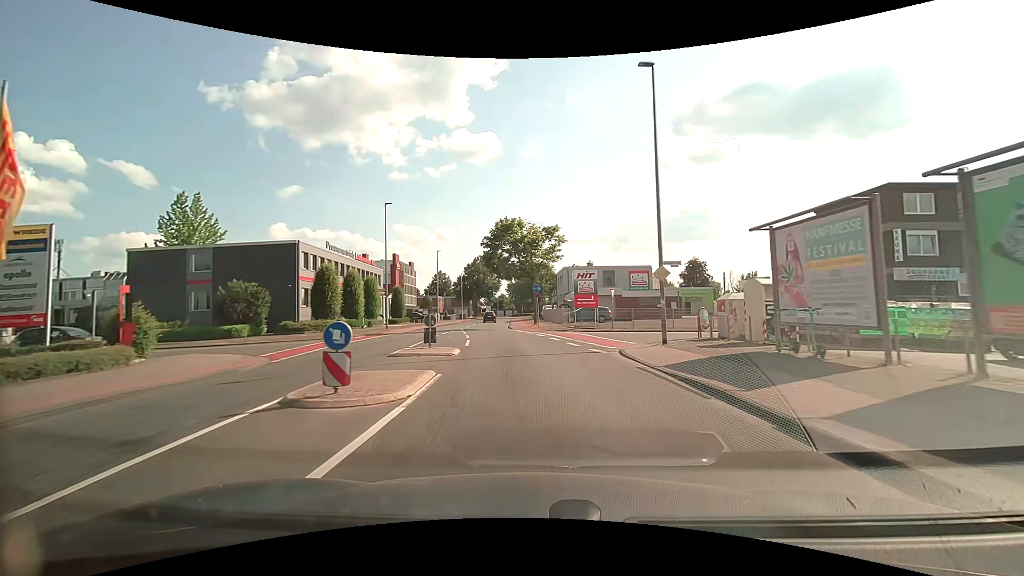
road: tertiary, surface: asphalt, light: Day
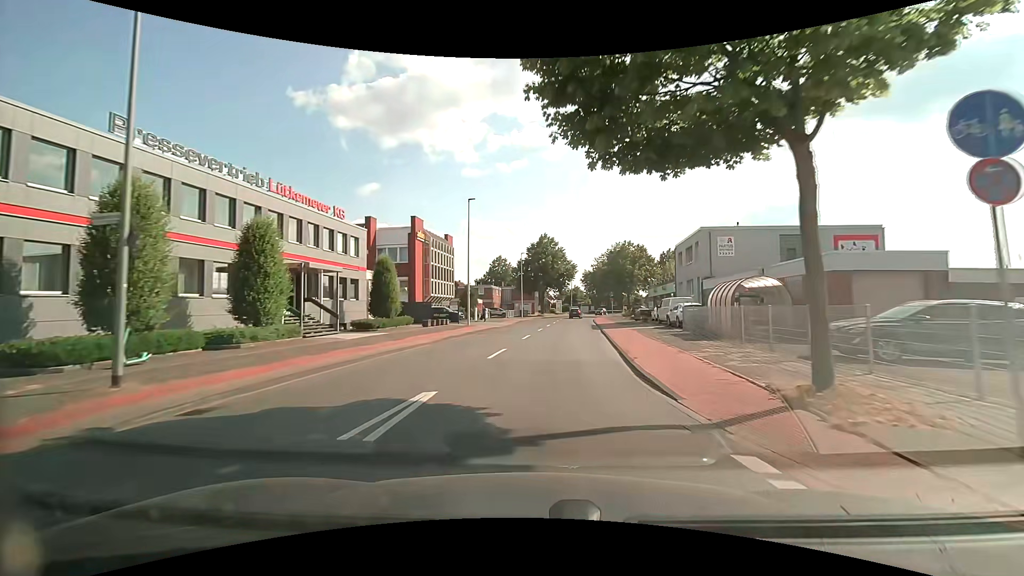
(-2.3, +32.2) m; -8°
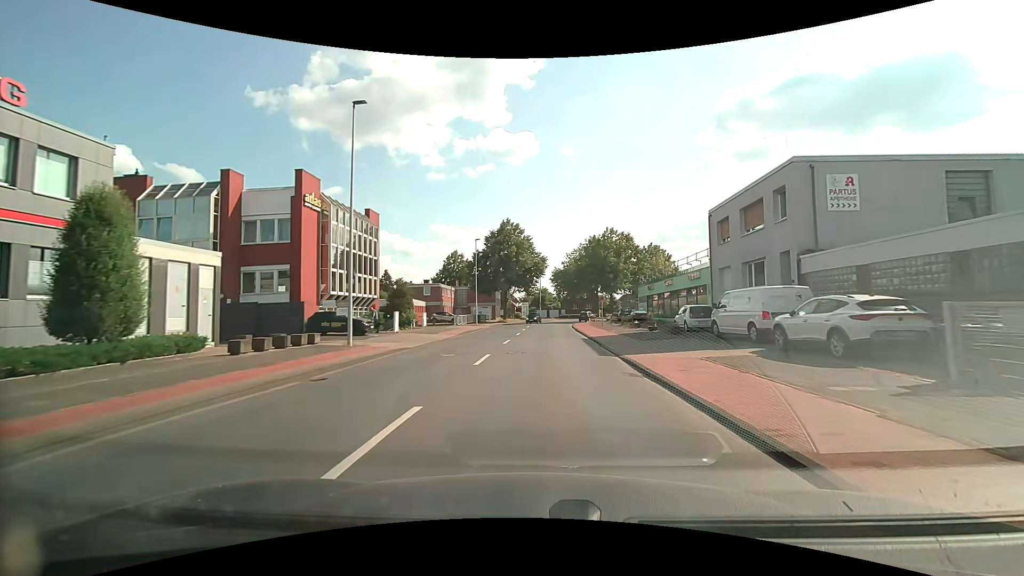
(+0.8, +19.4) m; +4°
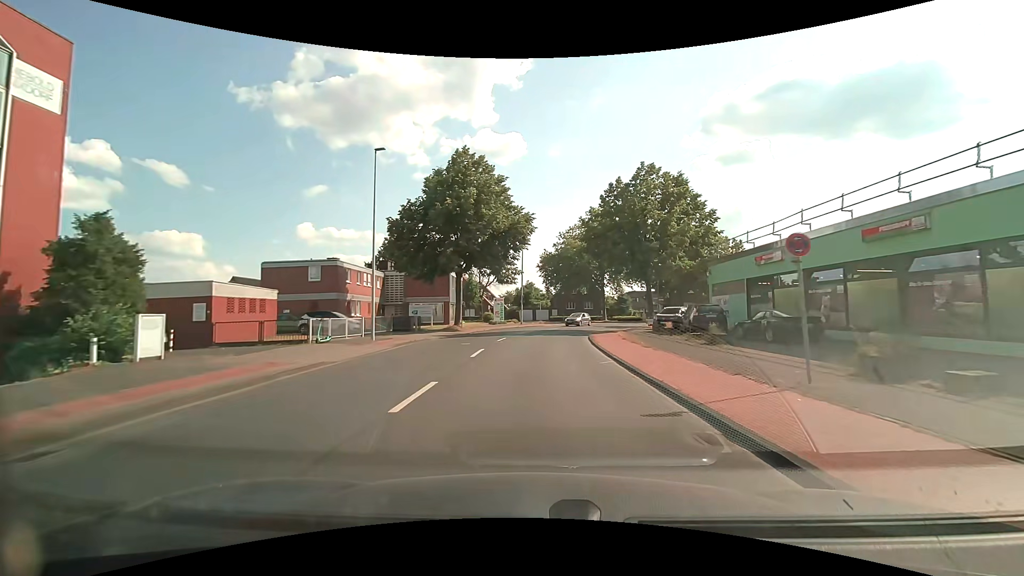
(+0.7, +33.4) m; +1°
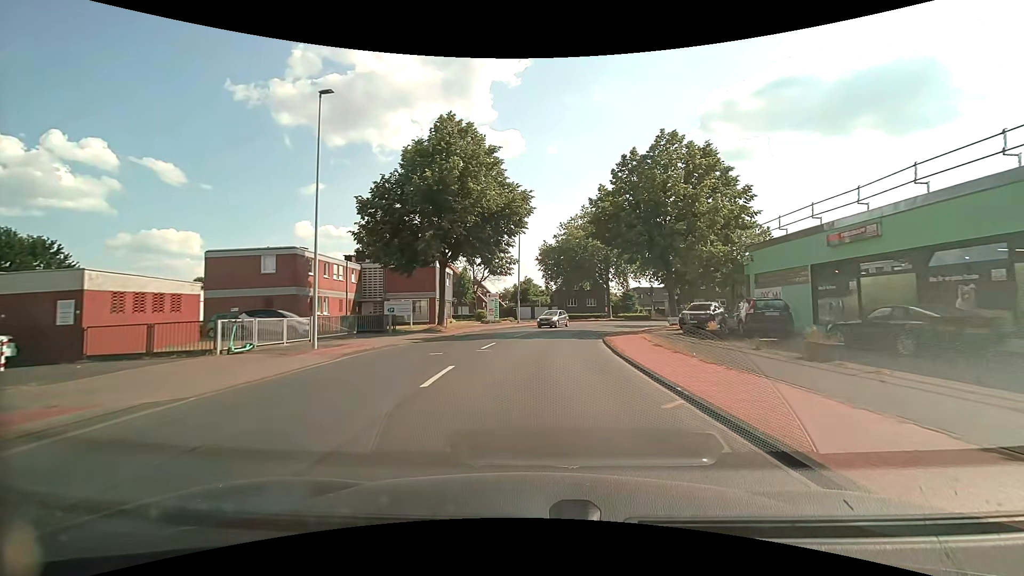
(0.0, +6.9) m; 0°
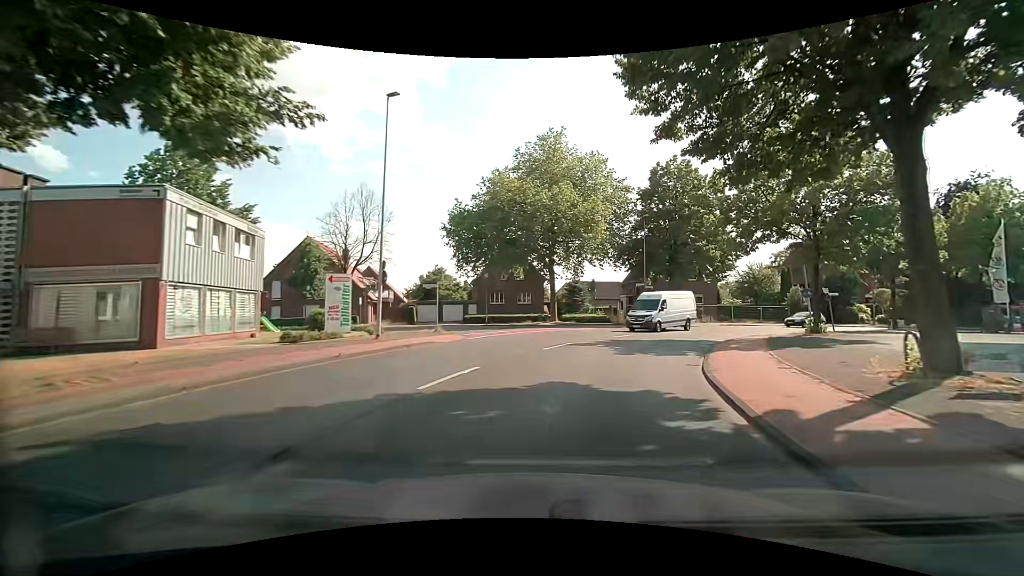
(+1.2, +27.1) m; +8°
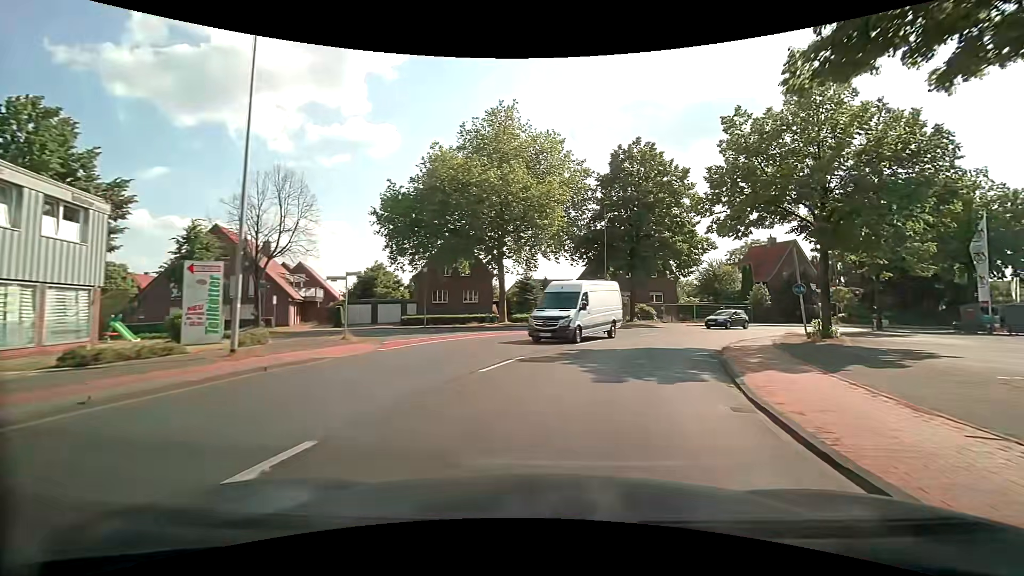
(+0.3, +6.3) m; +5°
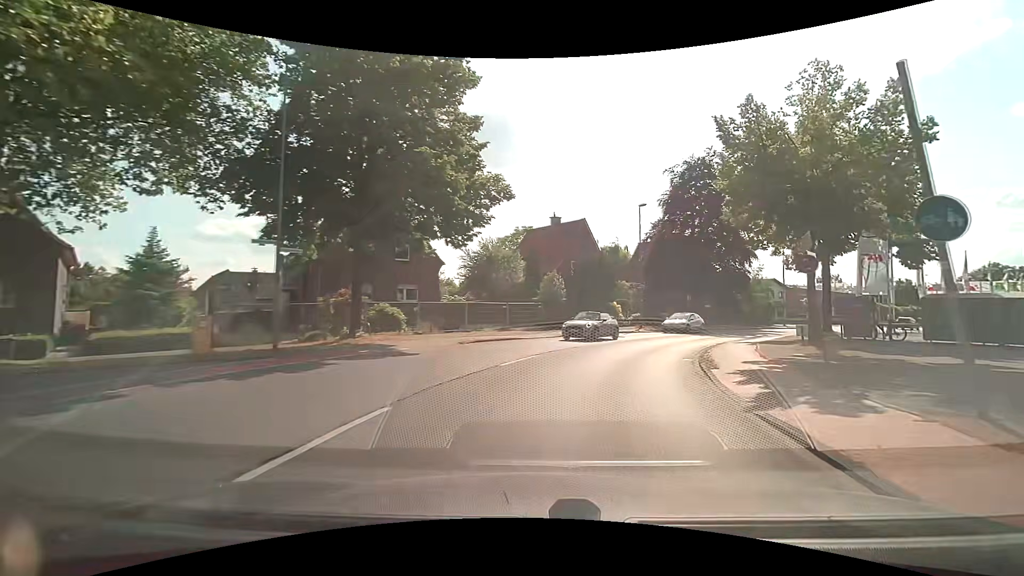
(+5.5, +23.1) m; +27°
